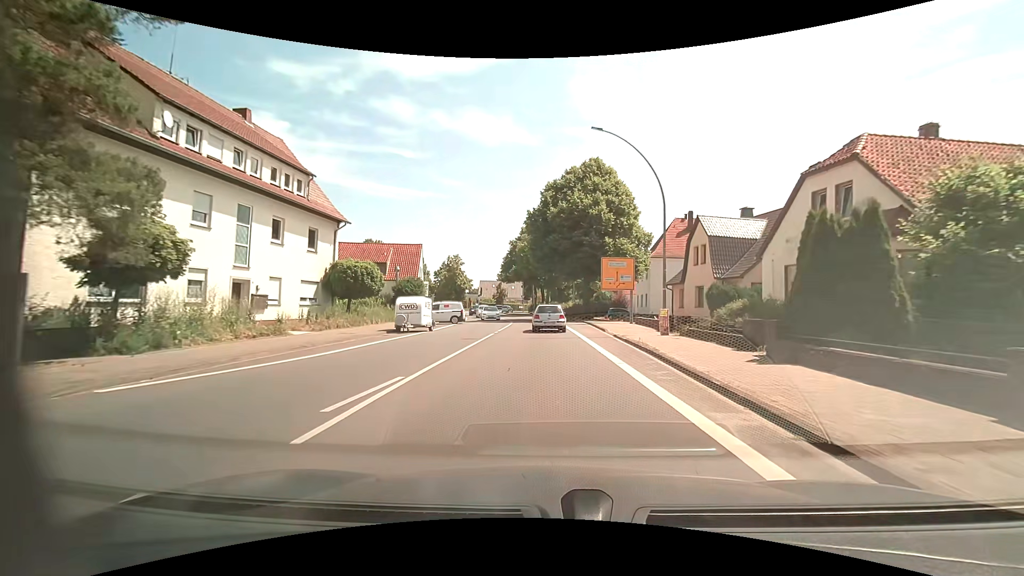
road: primary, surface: asphalt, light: Day
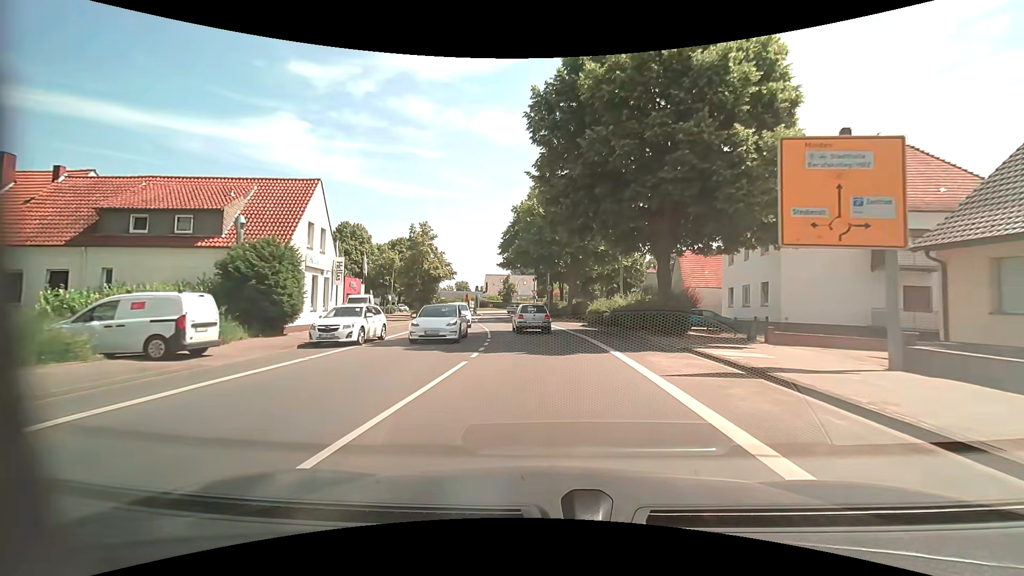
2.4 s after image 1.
(-0.4, +27.6) m; -2°
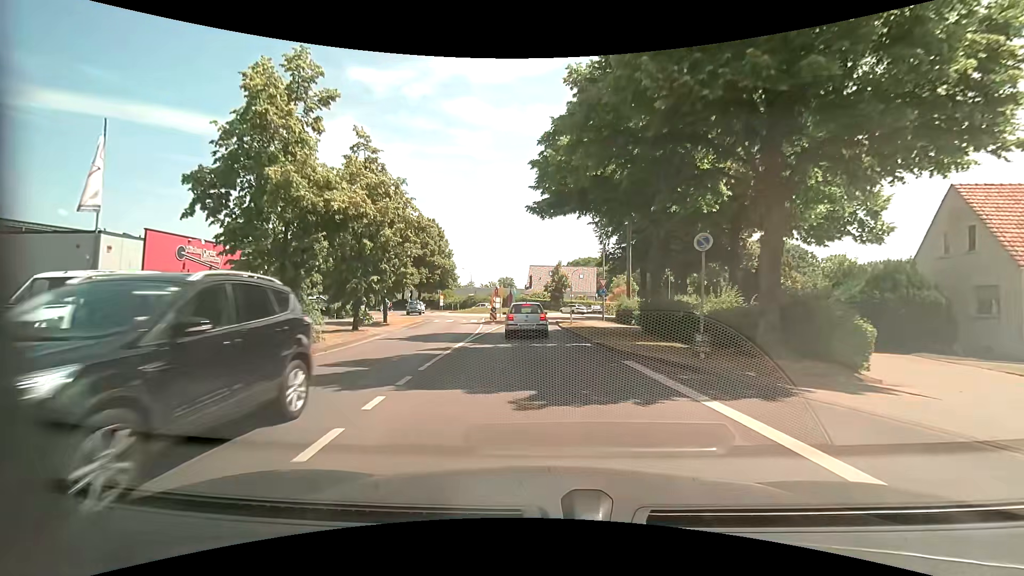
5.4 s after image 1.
(-1.6, +31.0) m; -5°
